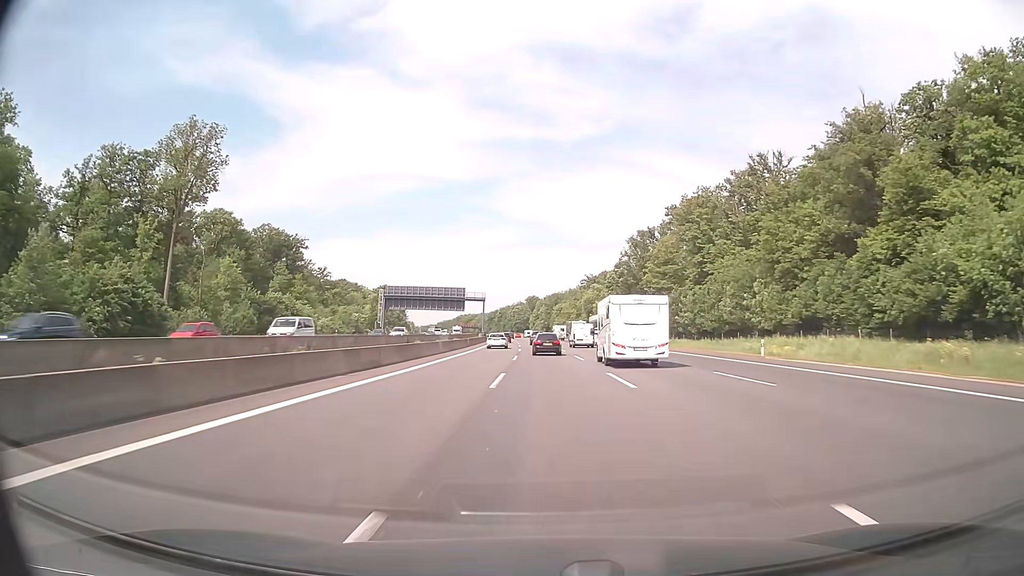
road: motorway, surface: asphalt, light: Day
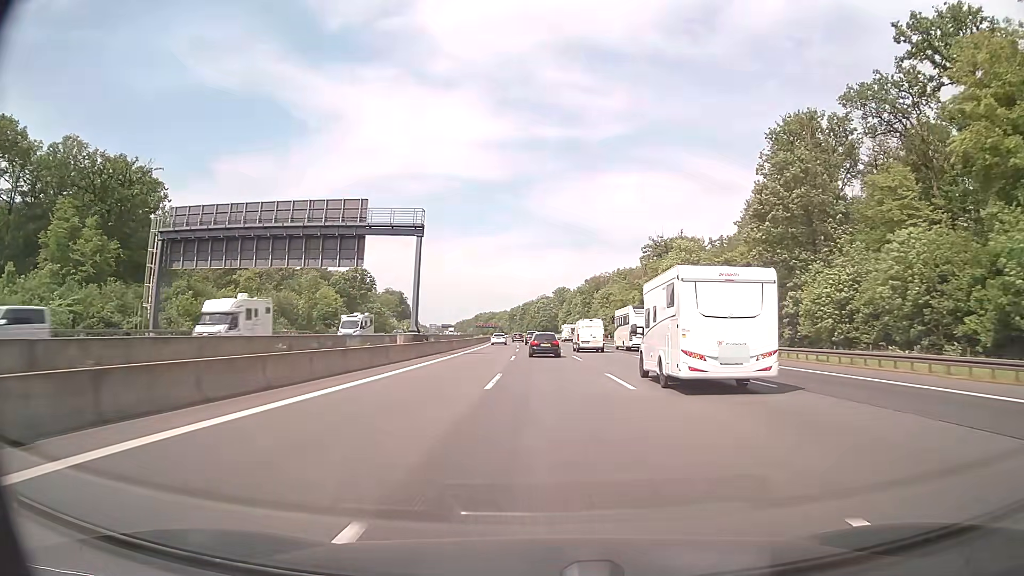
(-2.0, +89.9) m; -3°
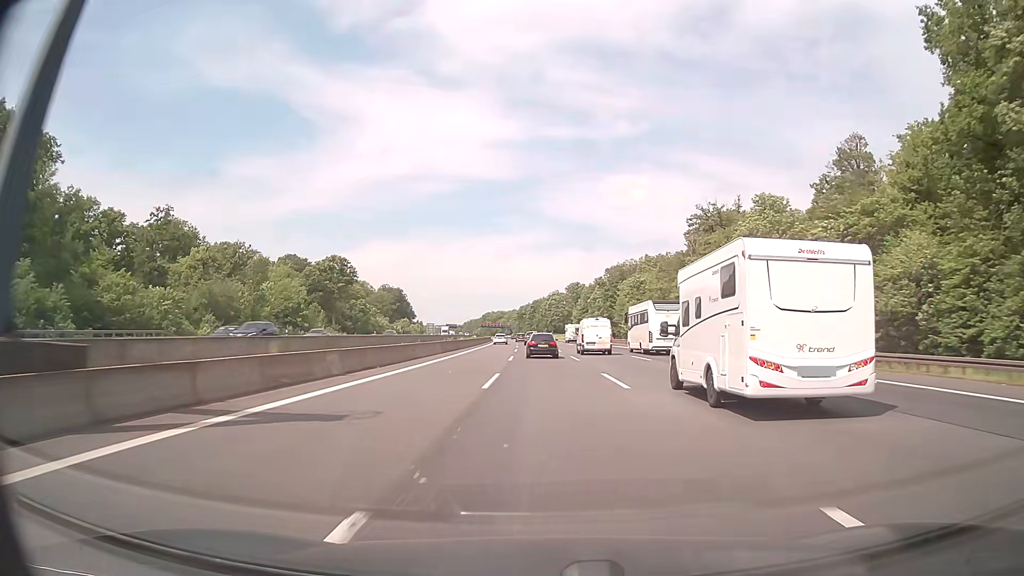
(-0.3, +35.4) m; -1°
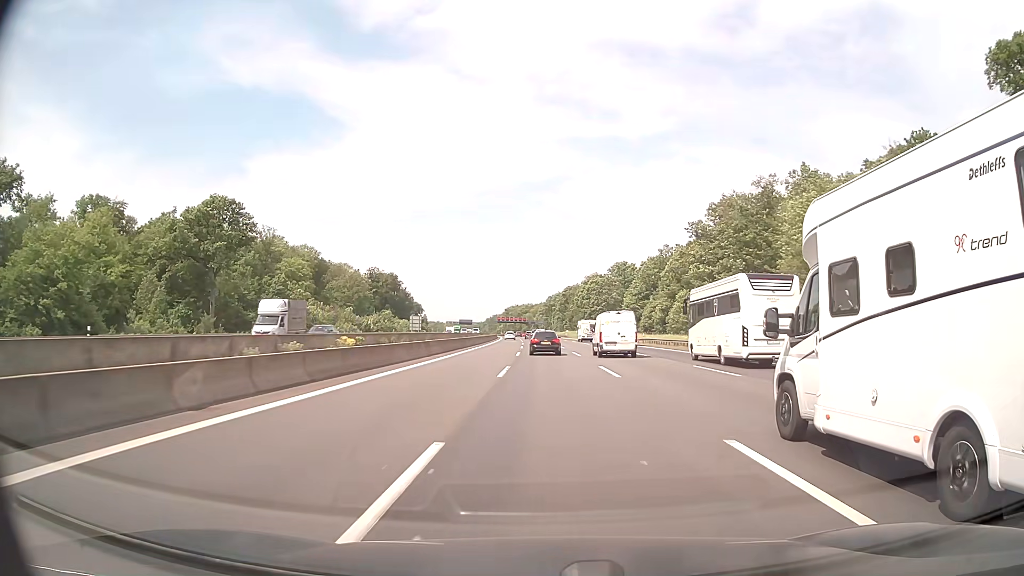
(-2.0, +85.9) m; -3°
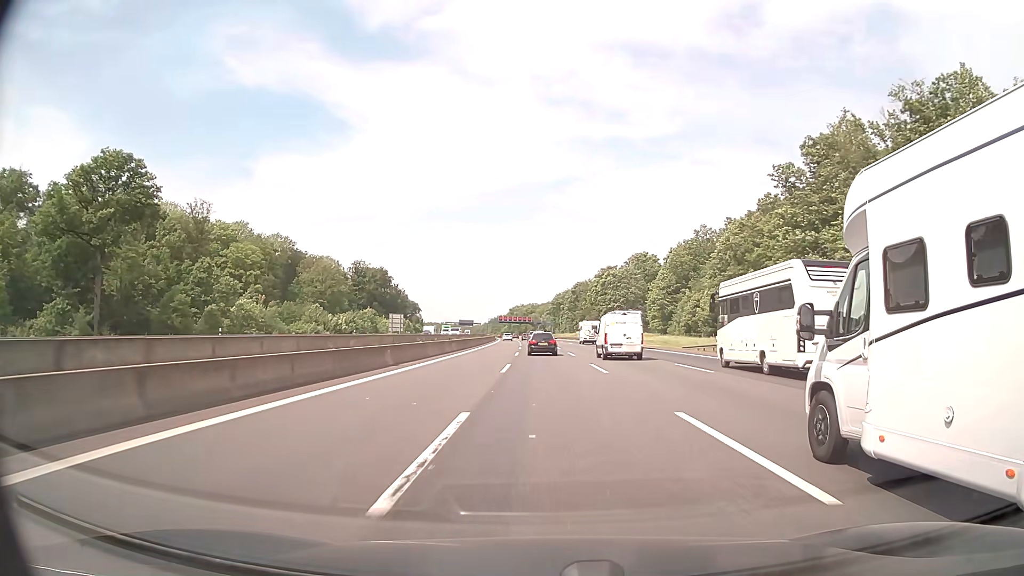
(-0.2, +32.7) m; -1°
(0, +10) (0, +20) (0, +30) (0, +40) (-1, +50) (-1, +60) (-1, +70) (-1, +80) (-2, +90) (-2, +100) m
